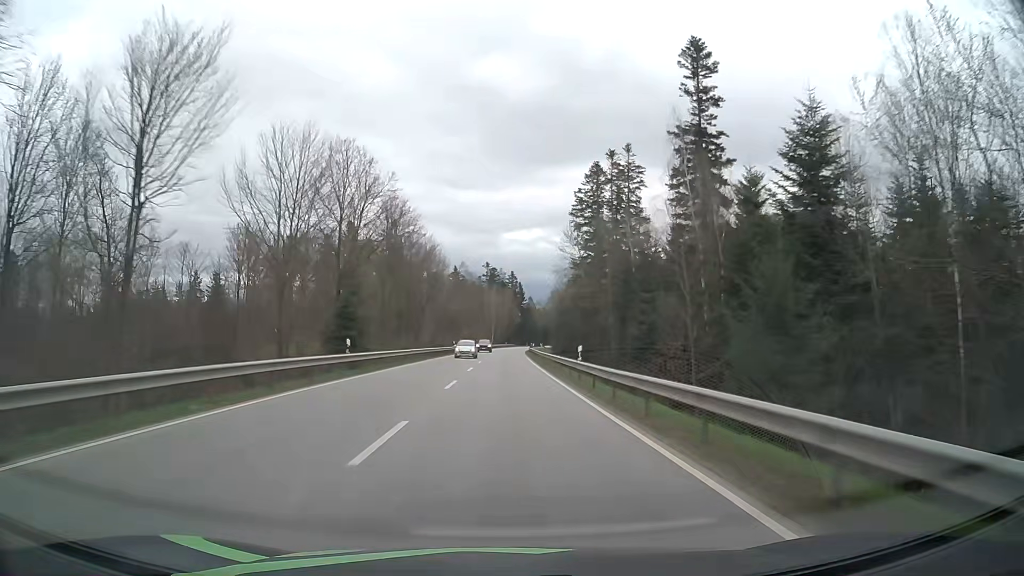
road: secondary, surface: asphalt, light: Day
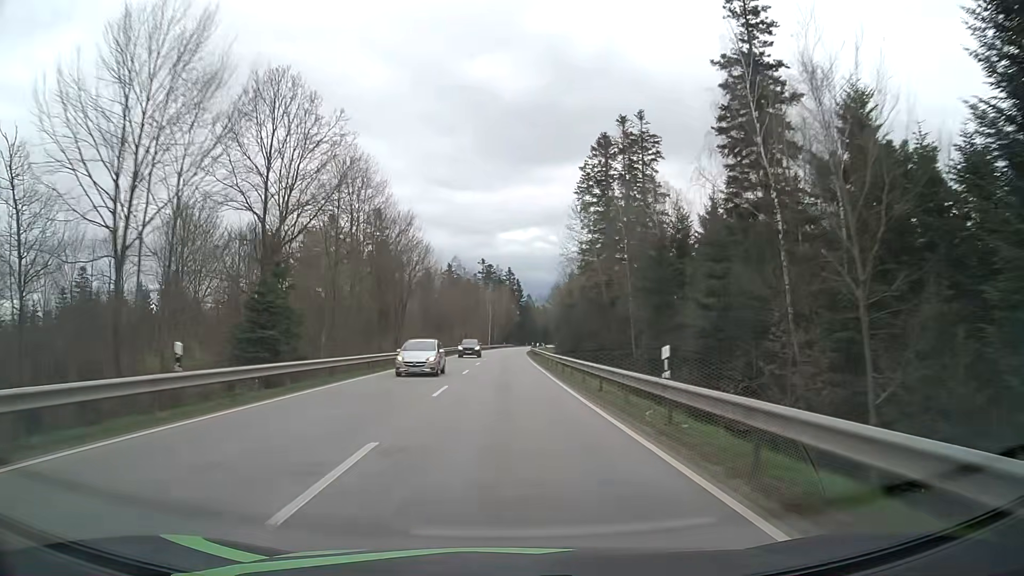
(0.0, +14.3) m; 0°
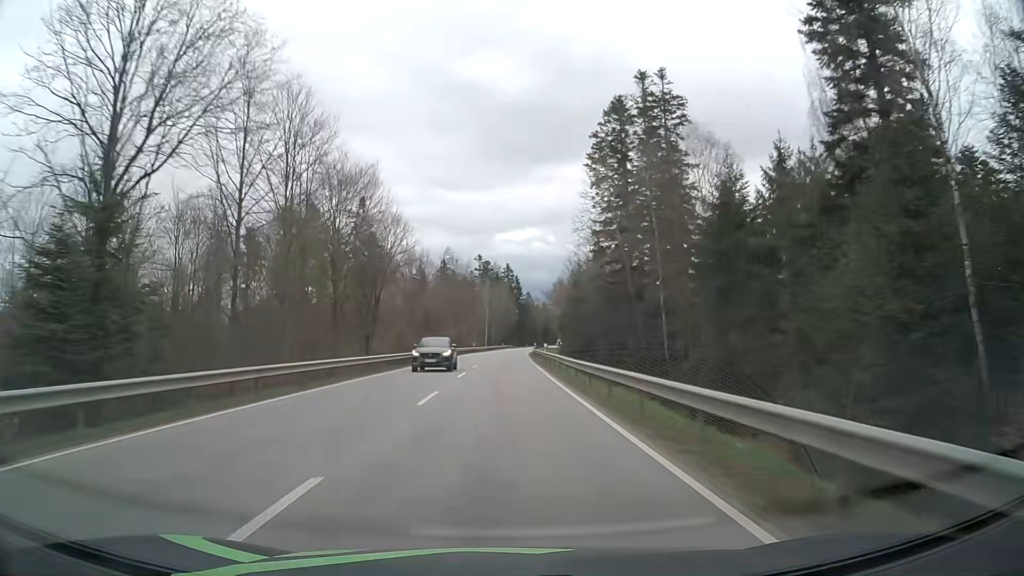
(0.0, +14.3) m; 0°
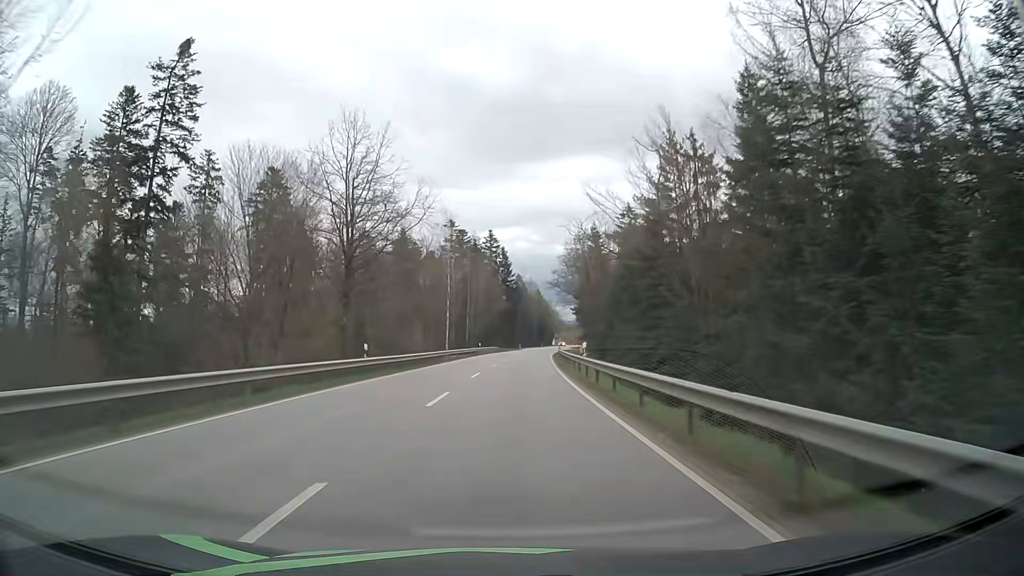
(+0.6, +71.5) m; +2°
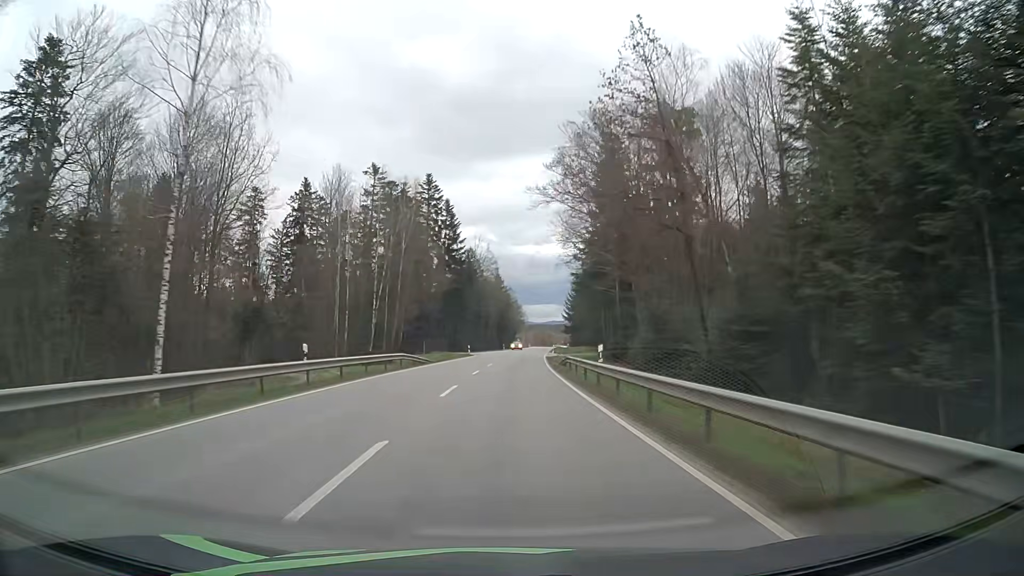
(+1.7, +57.1) m; +4°
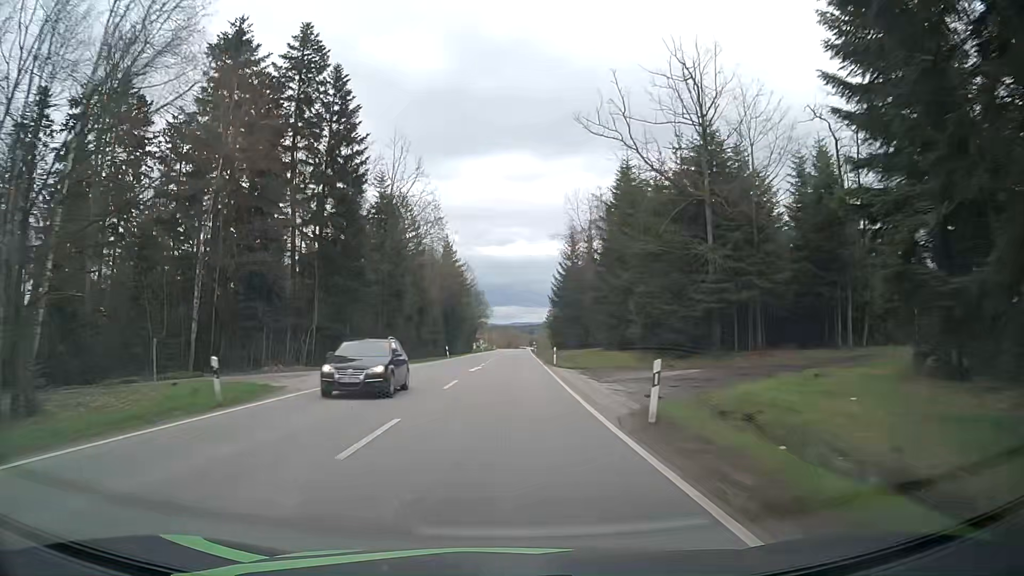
(+1.7, +57.1) m; +3°
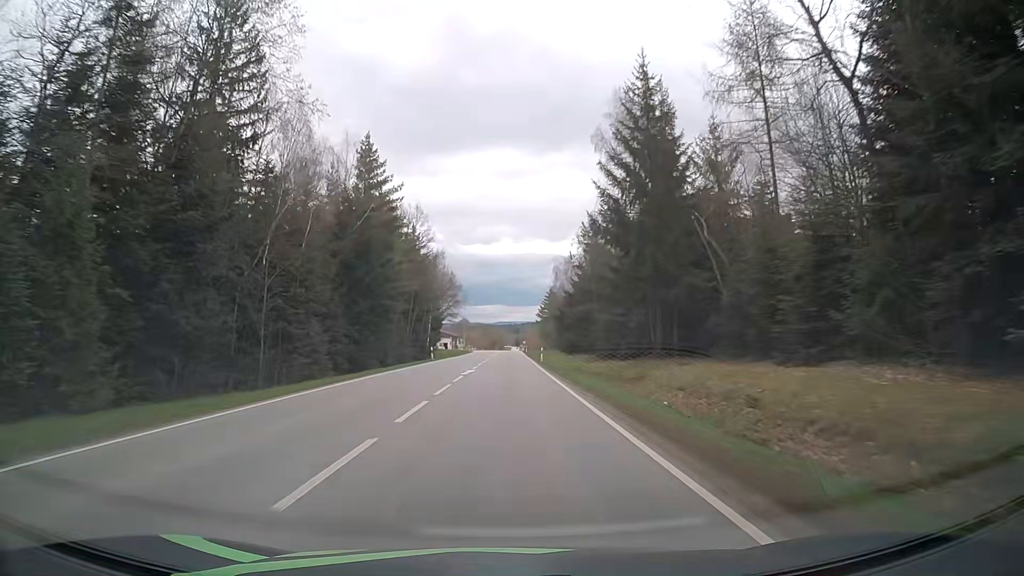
(+0.6, +57.0) m; +1°
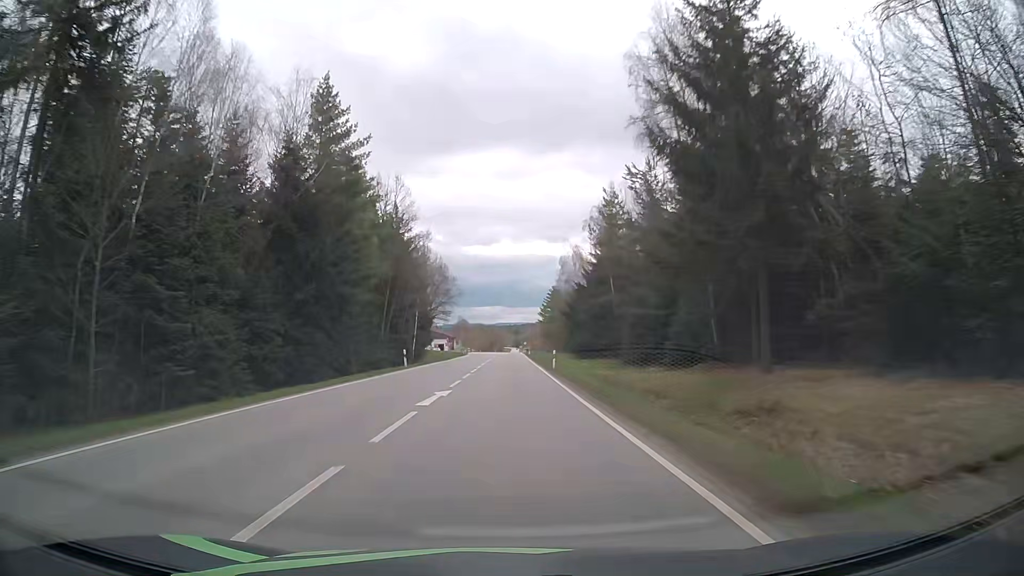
(0.0, +14.3) m; 0°
(0, +10) (0, +20) (0, +30) (0, +40) (0, +50) (0, +60) (0, +70) (+1, +80) (+1, +90) (+1, +100) m
